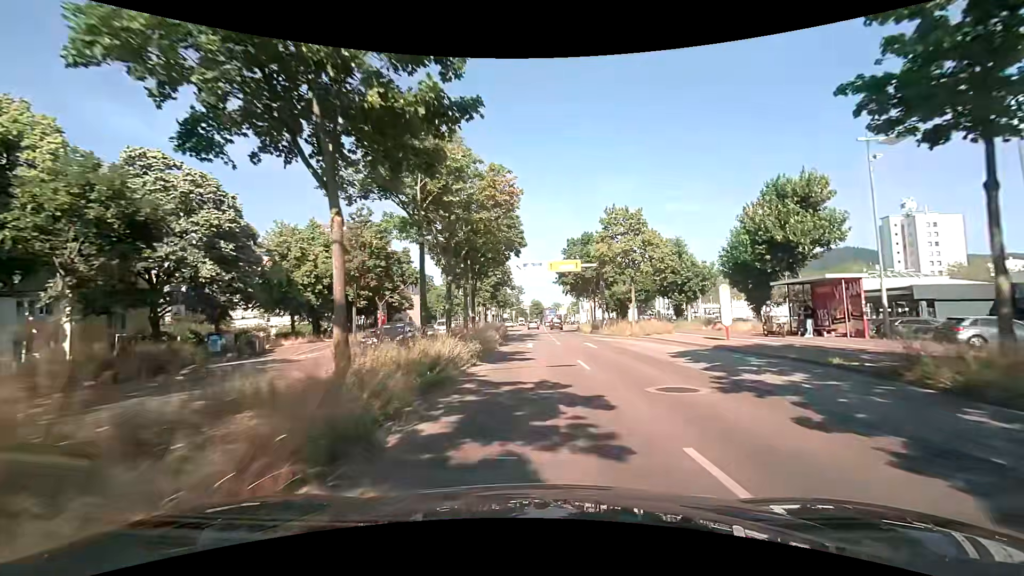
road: primary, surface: asphalt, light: Day
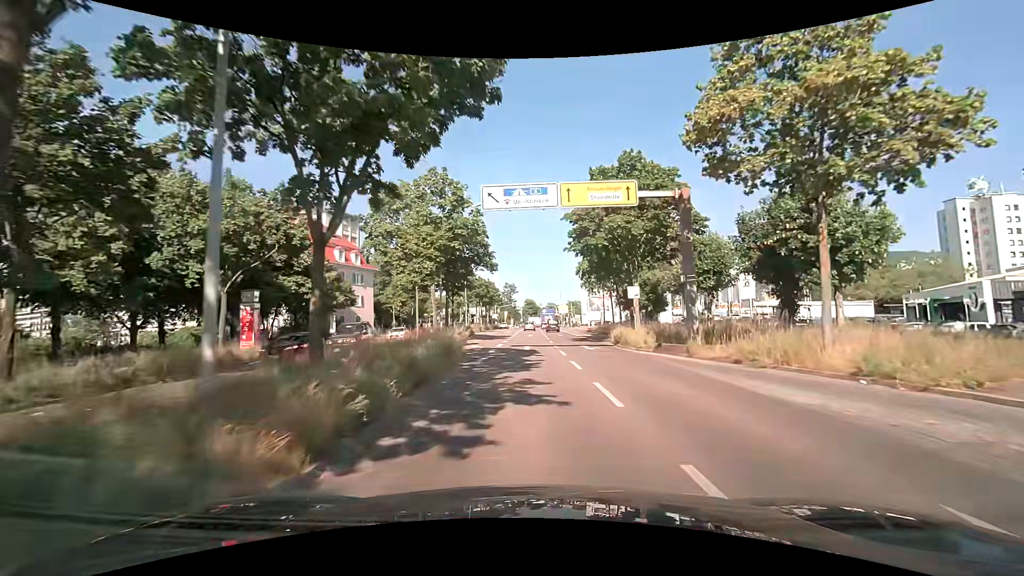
(+0.4, +26.0) m; +1°
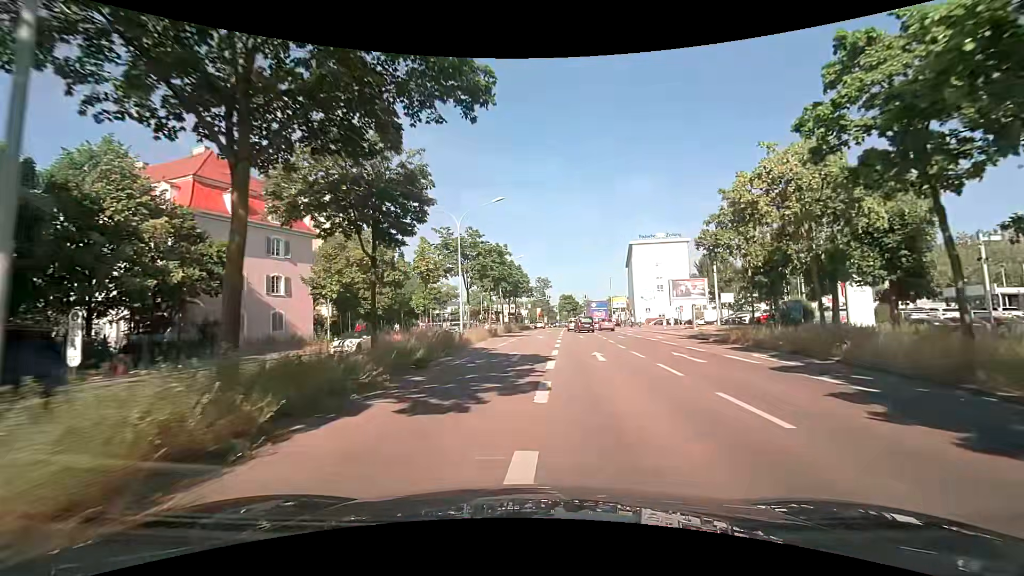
(-1.0, +31.5) m; -3°
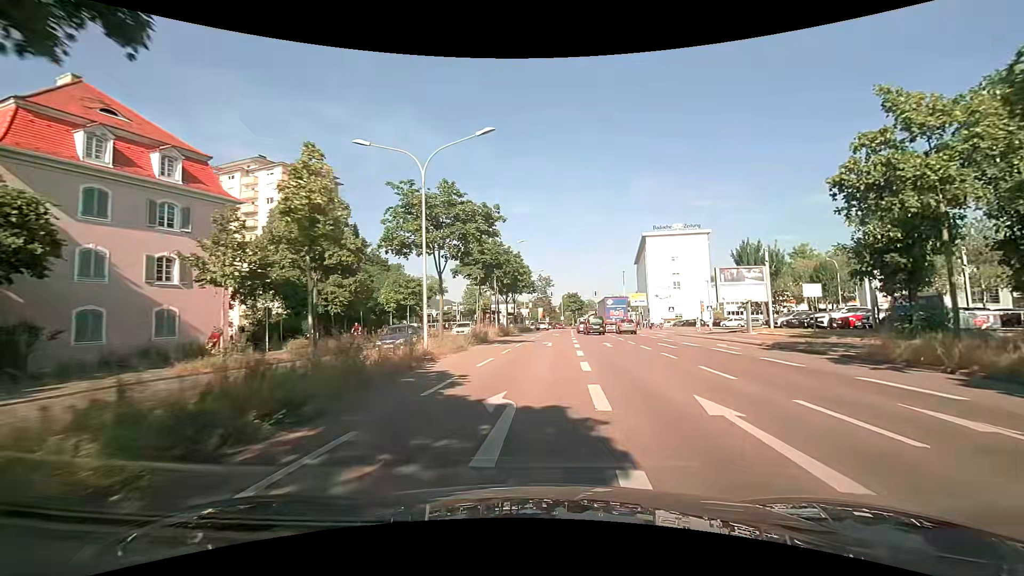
(-0.1, +12.6) m; 0°
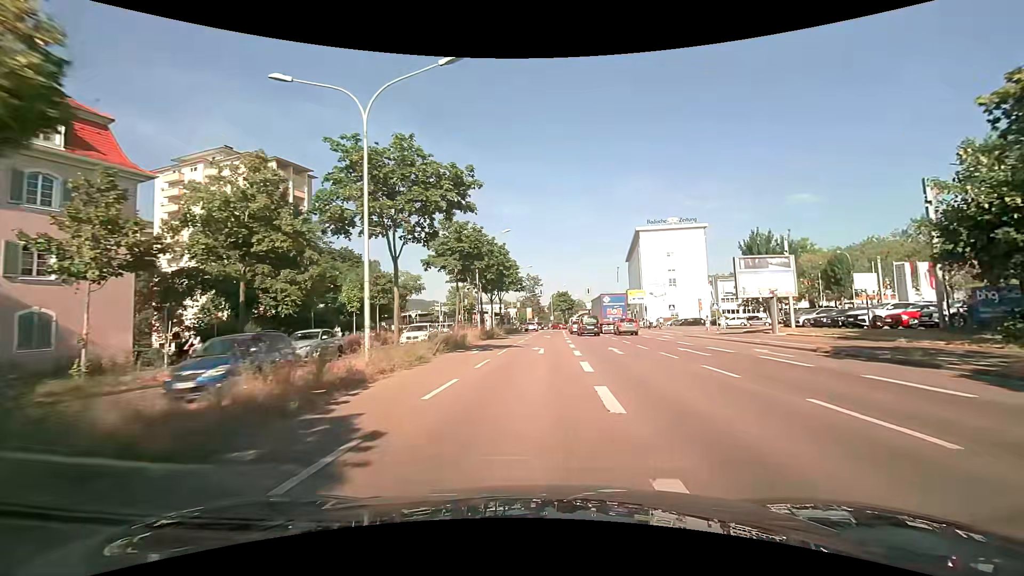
(+0.1, +6.3) m; +2°
